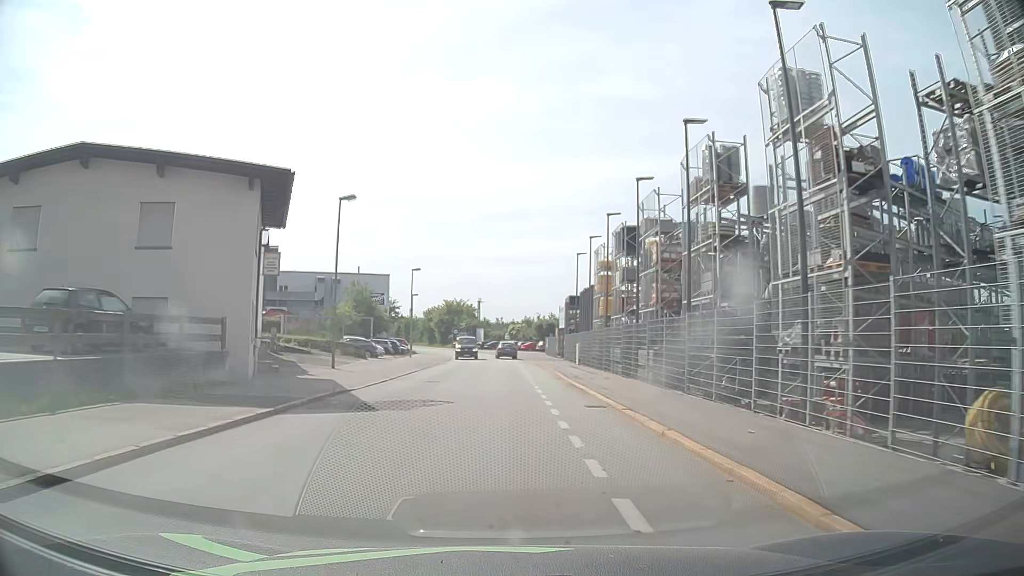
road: residential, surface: asphalt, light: Day
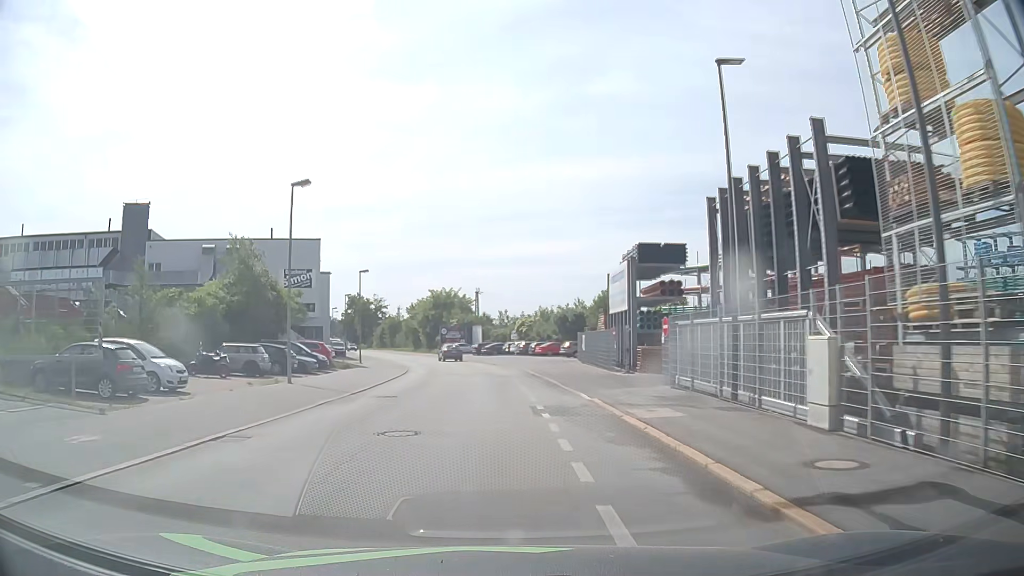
(+0.5, +34.9) m; 0°
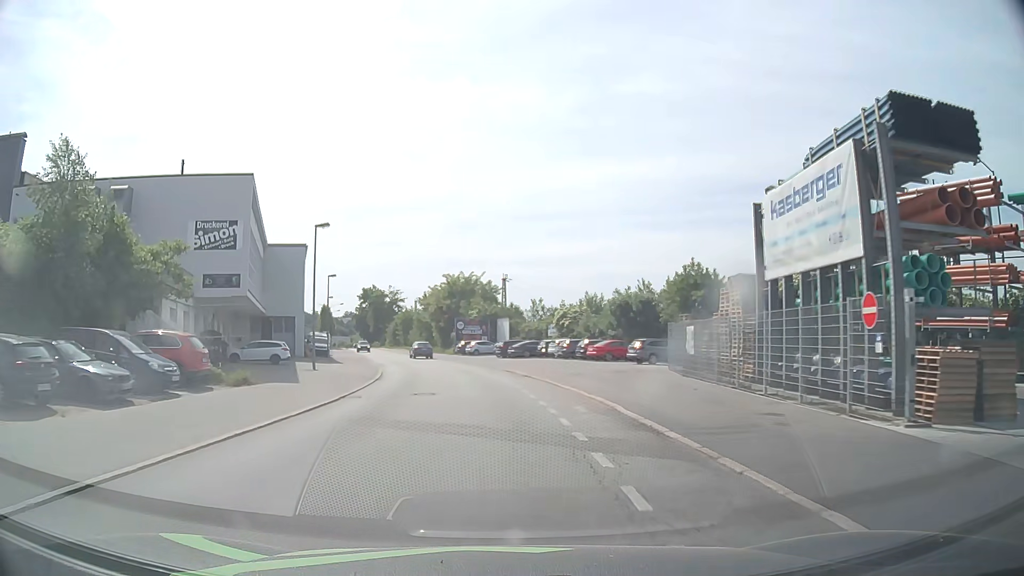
(-0.7, +21.2) m; -3°
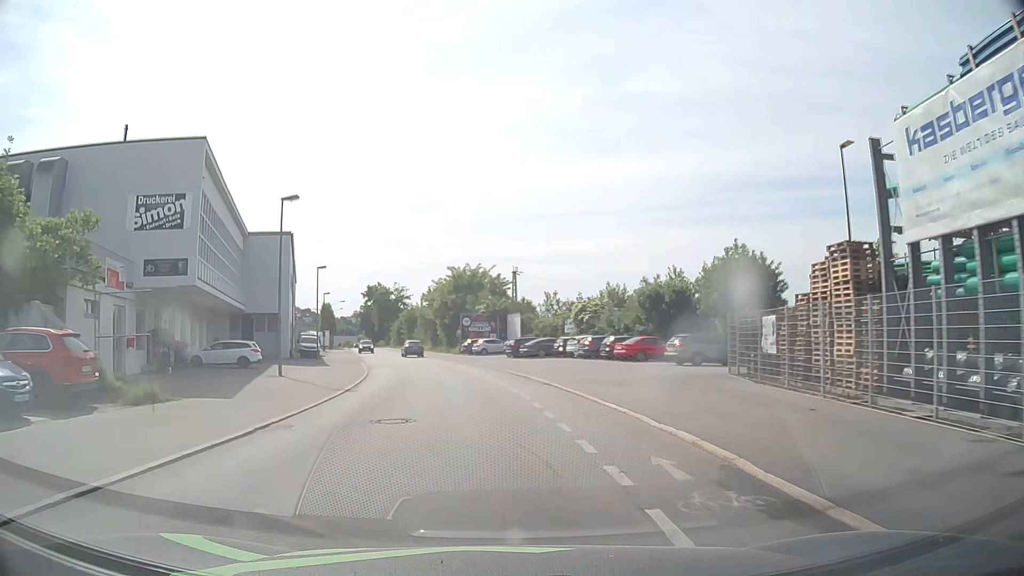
(-0.1, +7.1) m; -2°
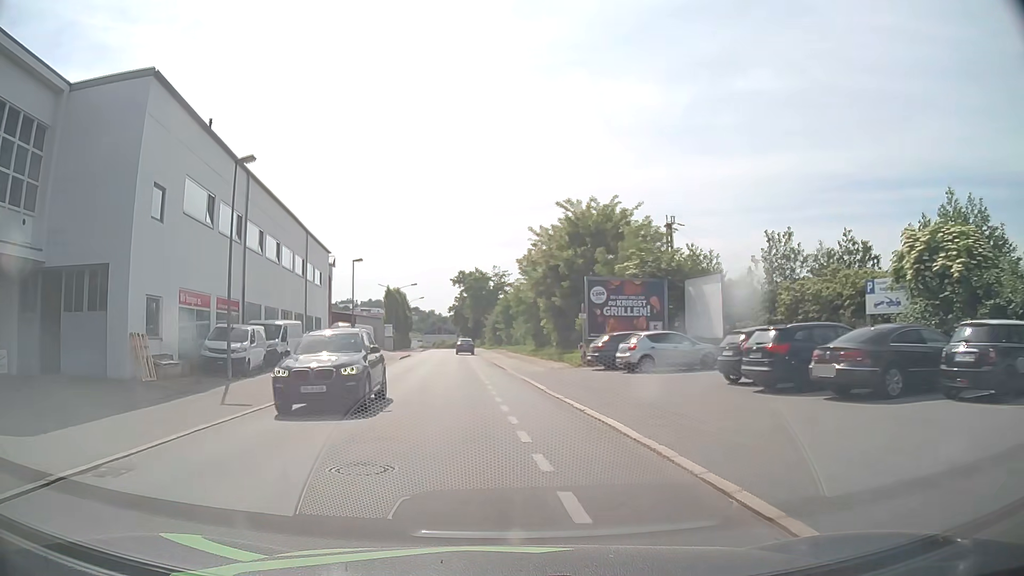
(-2.5, +35.6) m; -10°
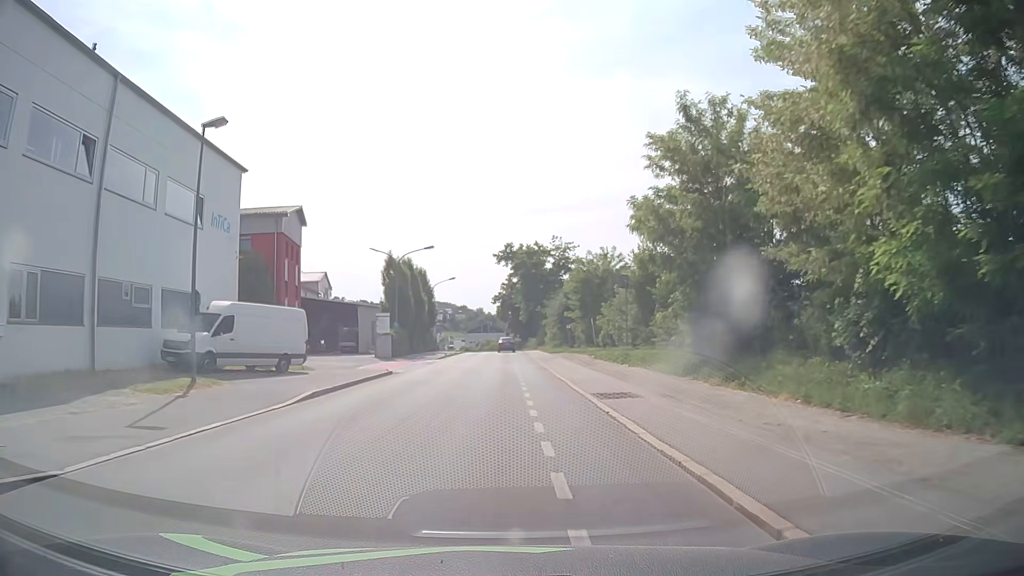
(-2.0, +35.7) m; -4°
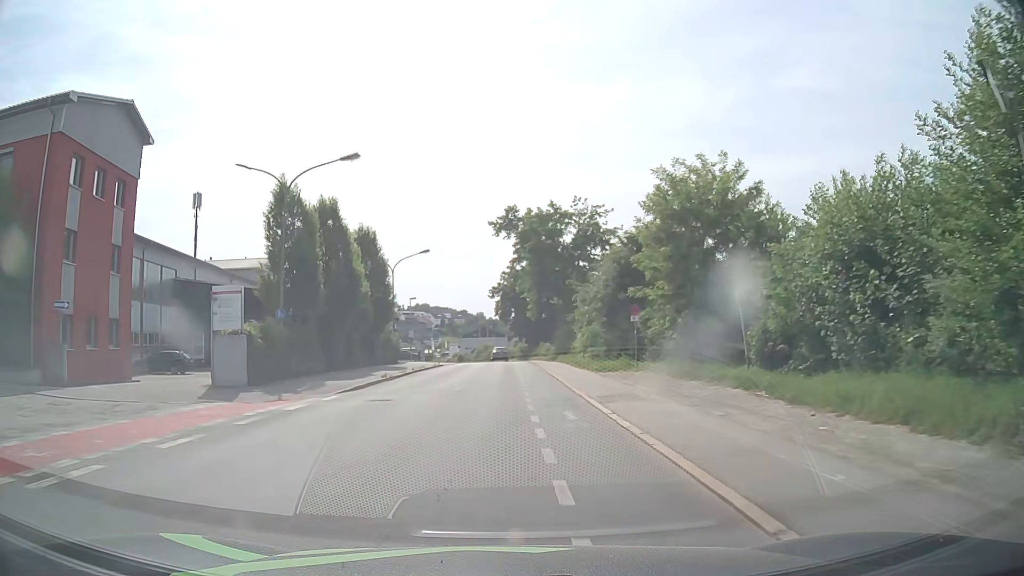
(+0.1, +28.6) m; 0°
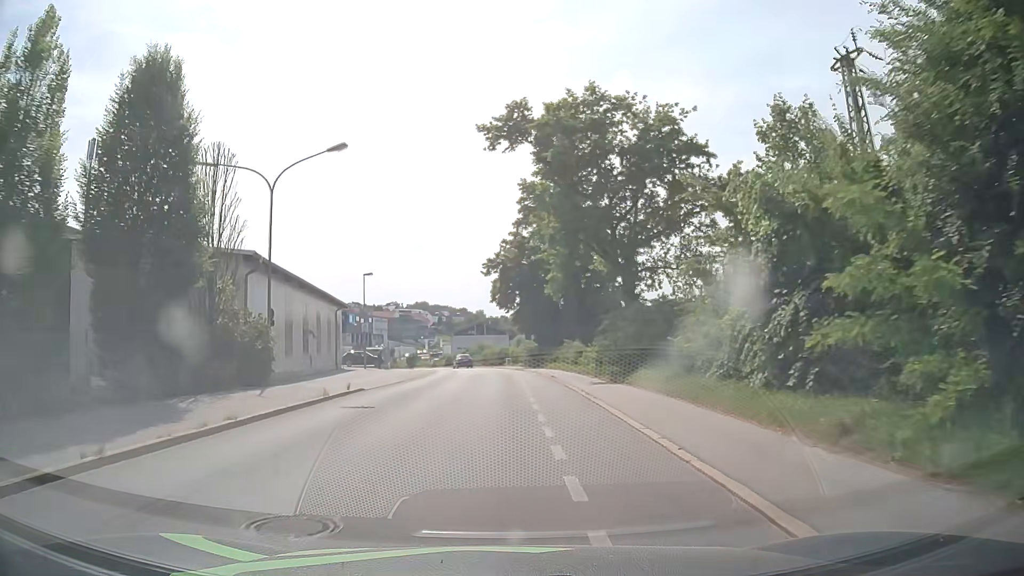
(0.0, +28.5) m; 0°
(0, +10) (0, +20) (0, +30) (0, +40) (-1, +50) (-2, +60) (-3, +70) (-5, +80) (-8, +89) (-11, +99) m
